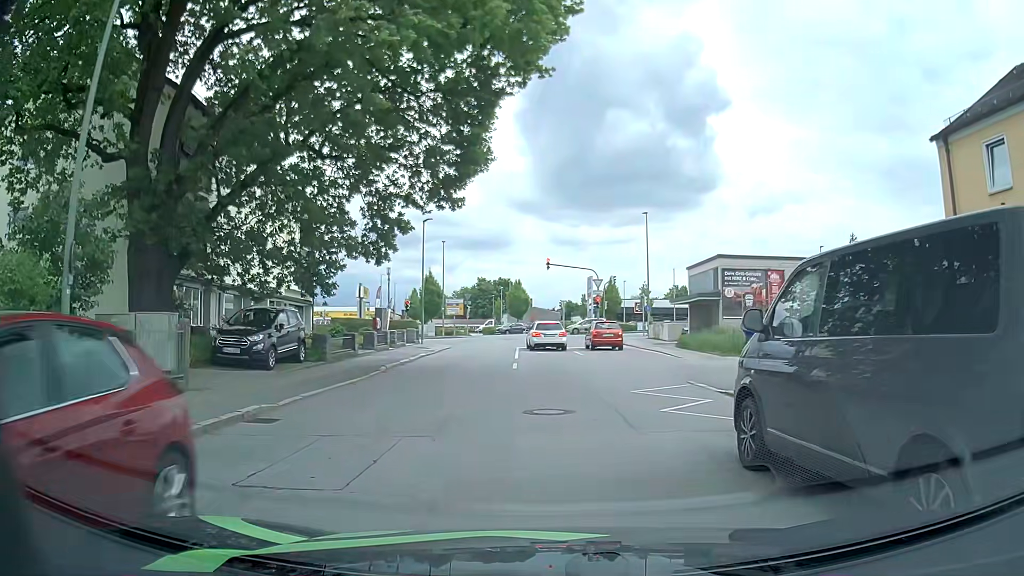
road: residential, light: Day
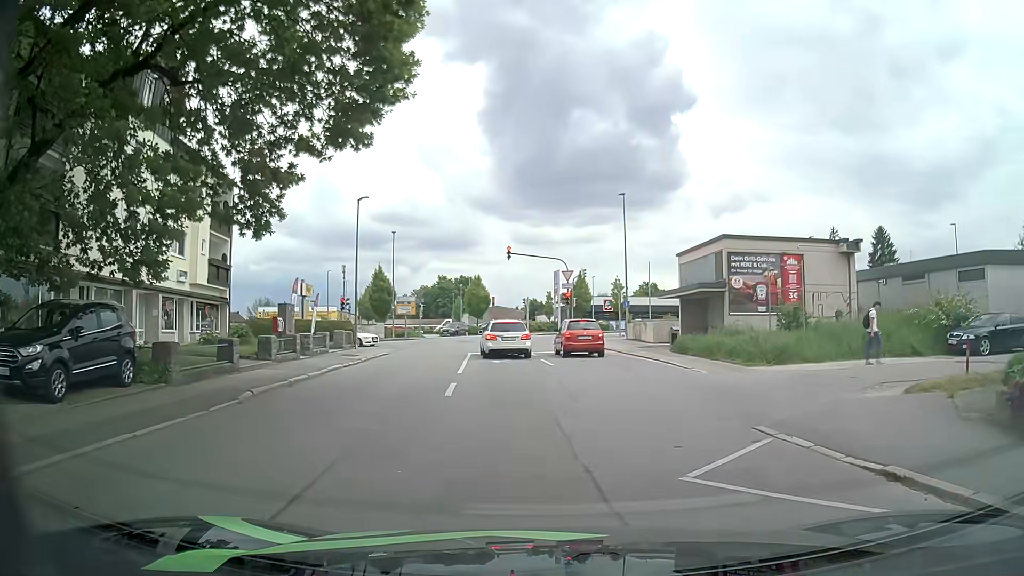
(+0.2, +7.7) m; +5°
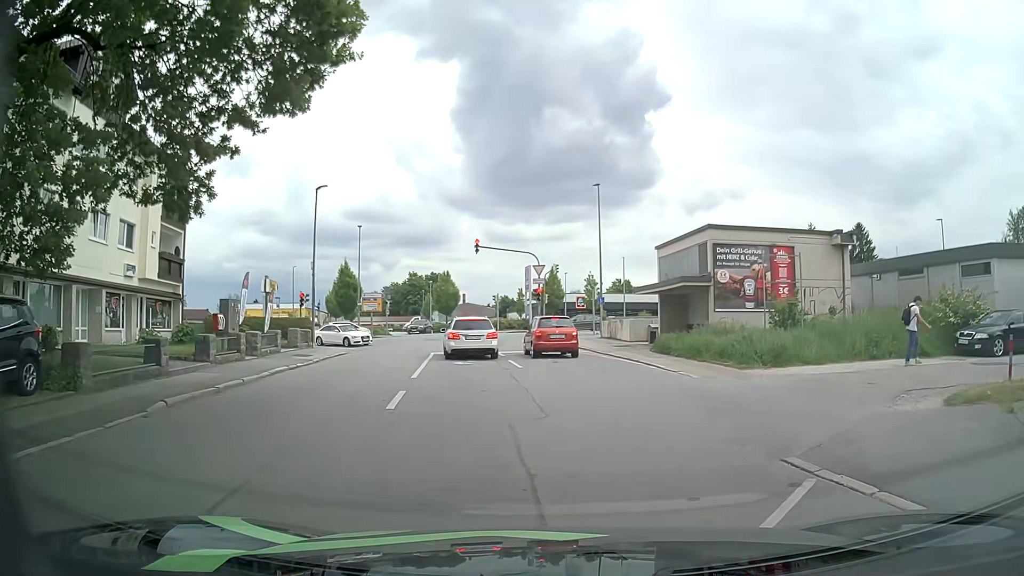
(0.0, +2.3) m; -1°
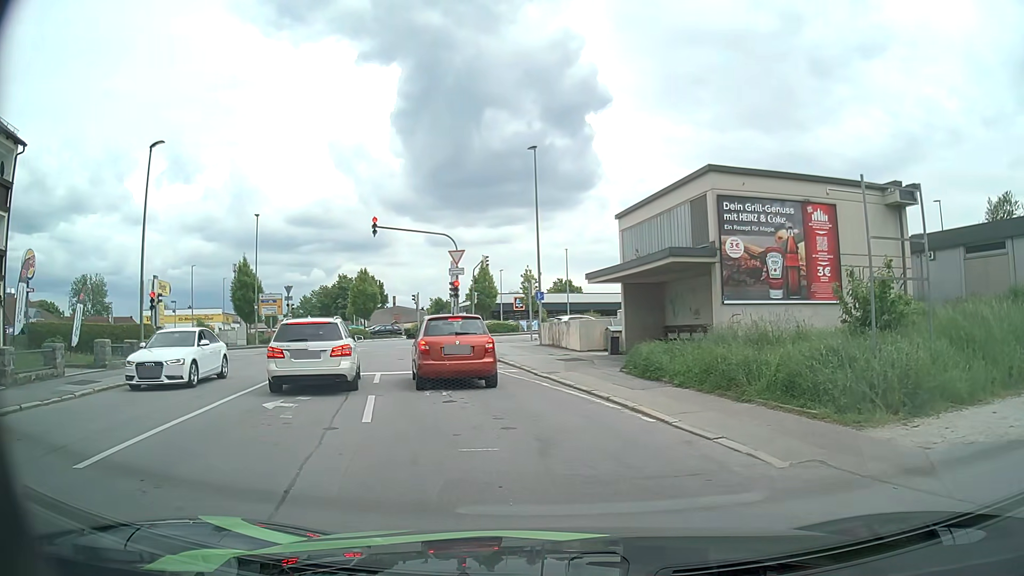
(+1.0, +10.2) m; +4°
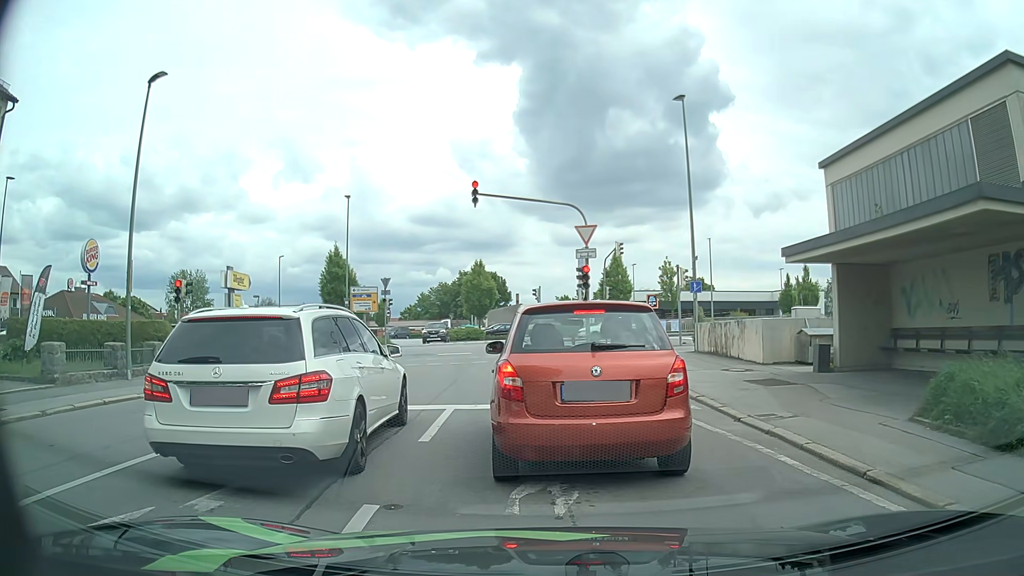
(-0.5, +7.7) m; -8°
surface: asphalt
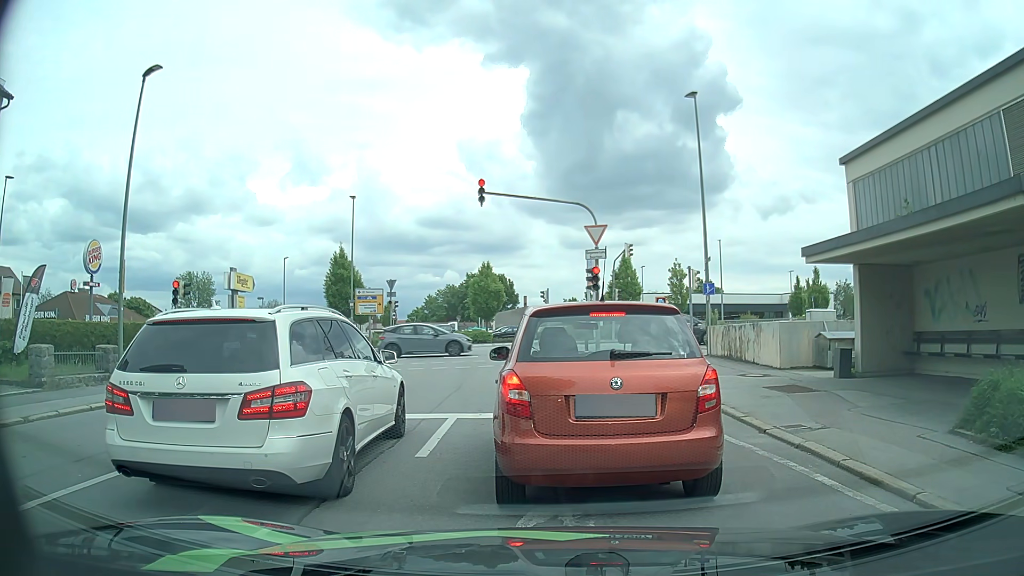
(0.0, +0.7) m; 0°
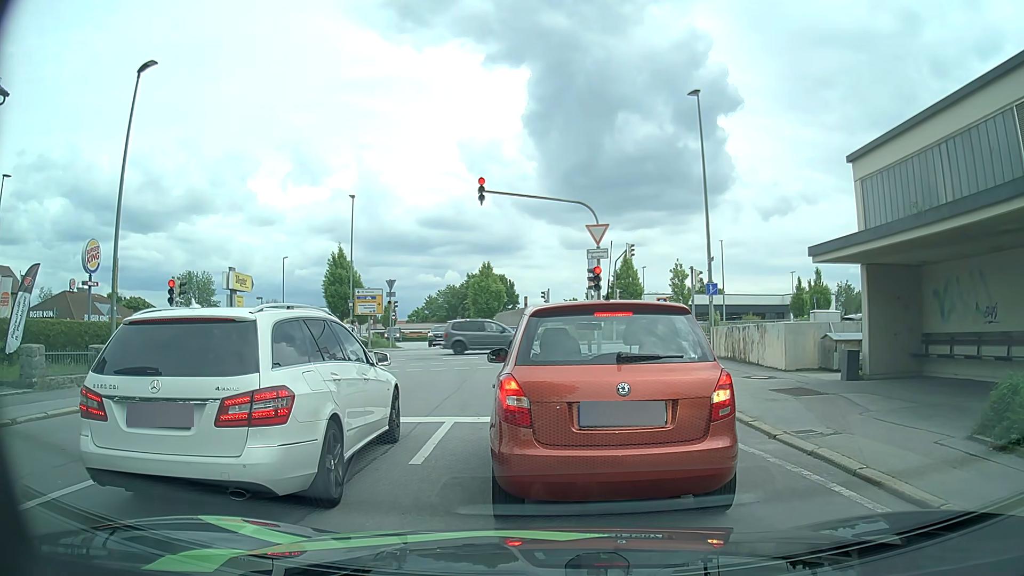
(0.0, +0.3) m; 0°
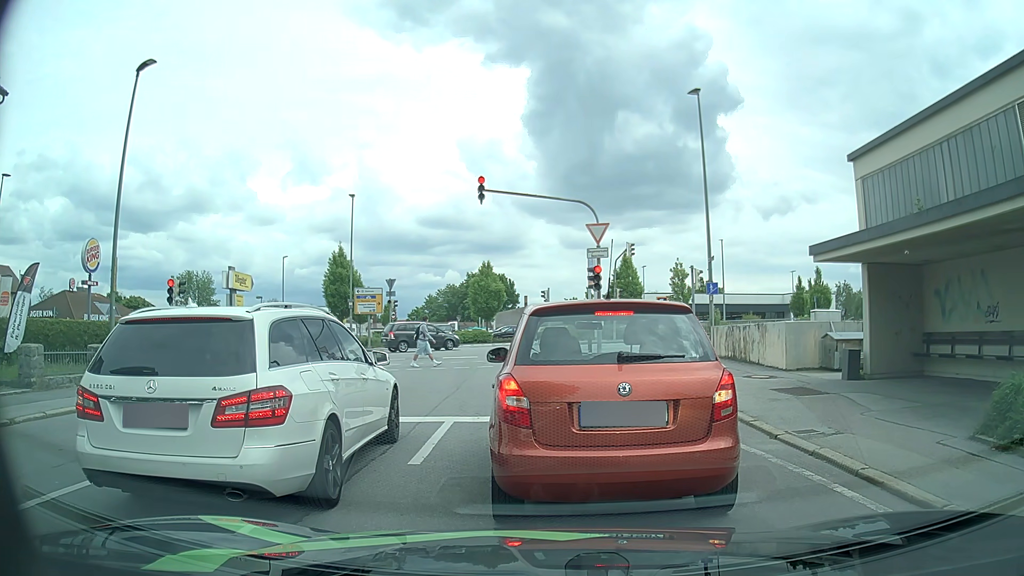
(0.0, +0.1) m; 0°
